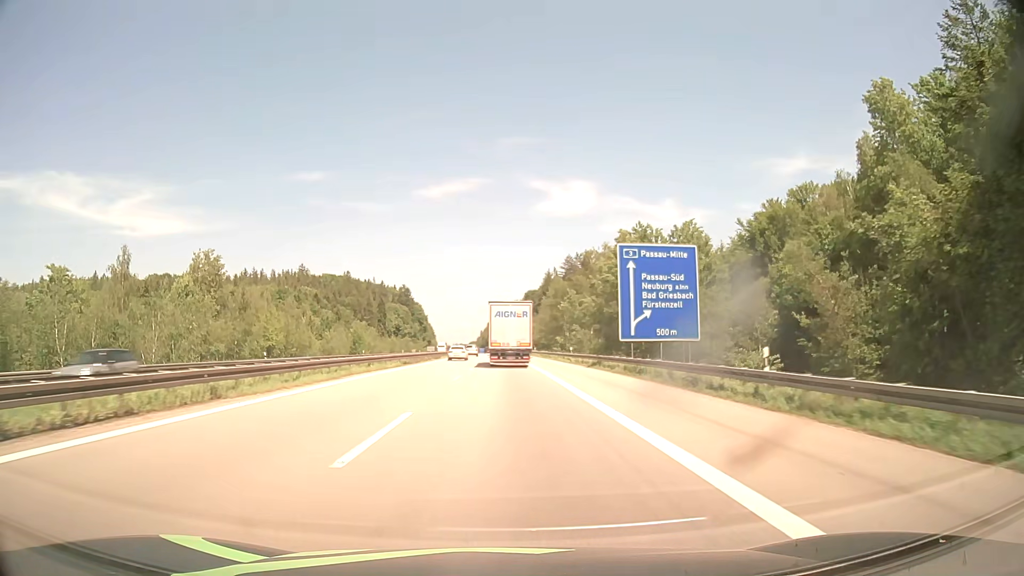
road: motorway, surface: asphalt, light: Day
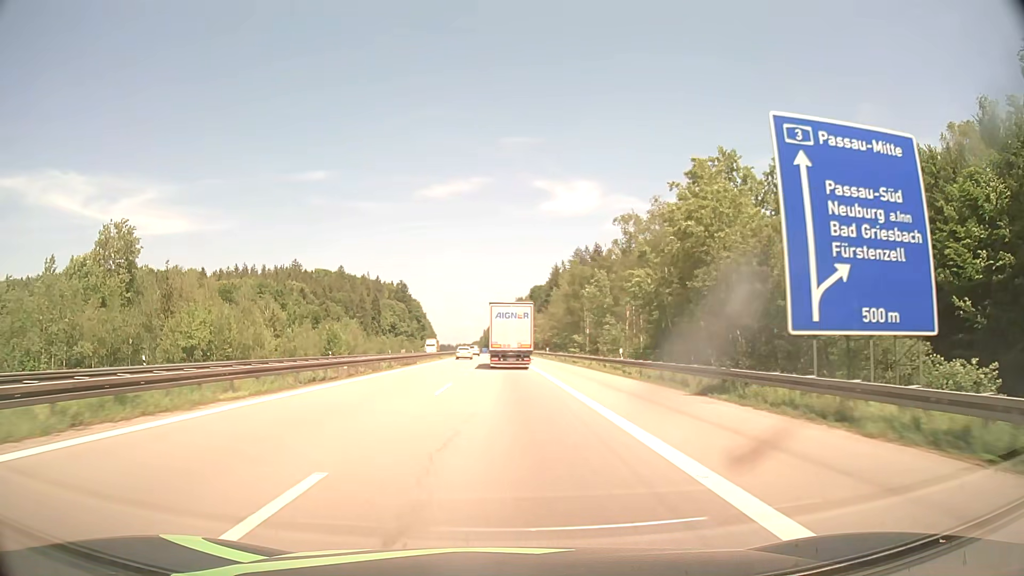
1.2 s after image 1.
(-0.1, +24.4) m; 0°
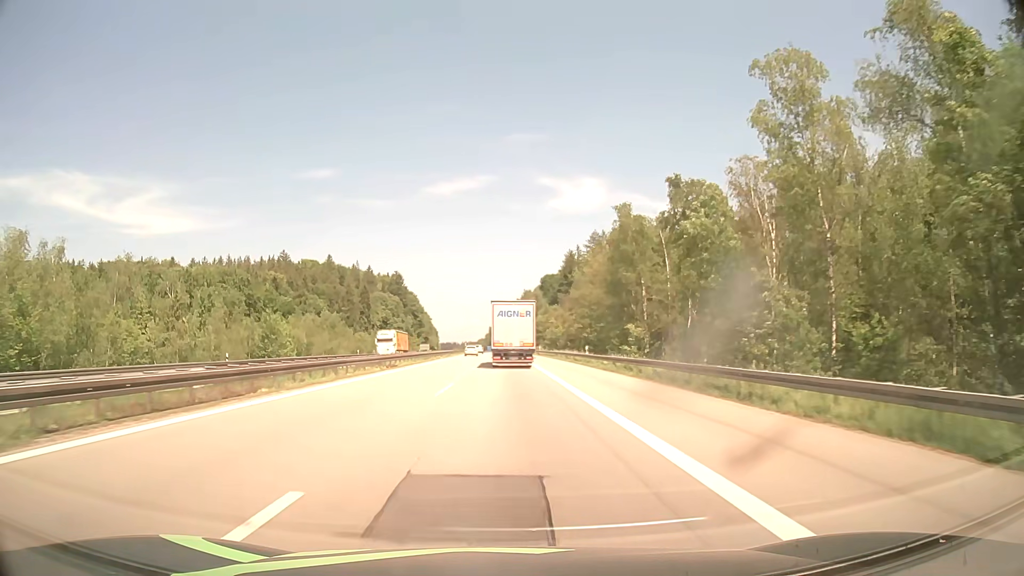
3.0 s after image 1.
(-0.2, +36.8) m; -1°
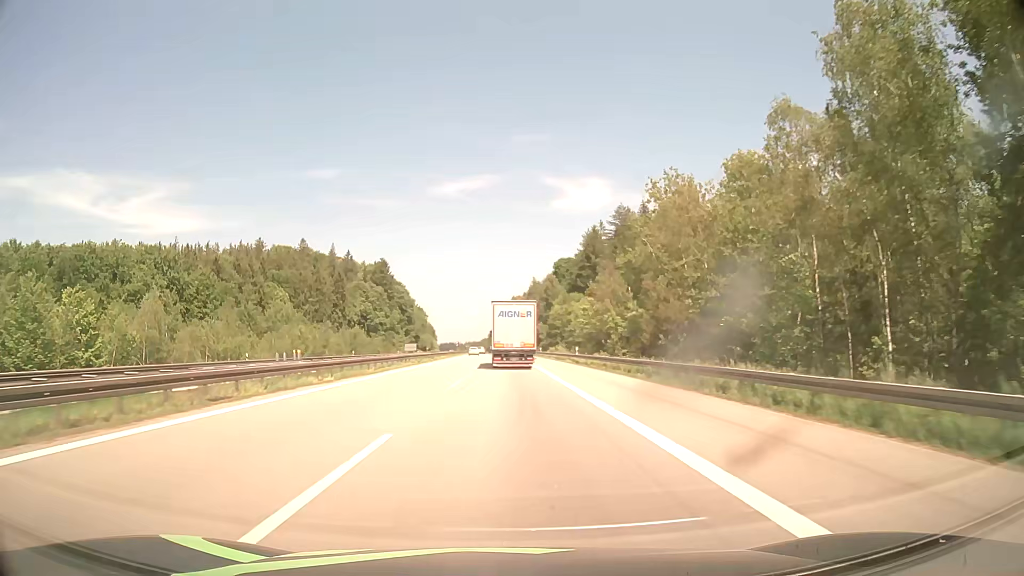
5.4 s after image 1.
(-0.2, +49.6) m; 0°
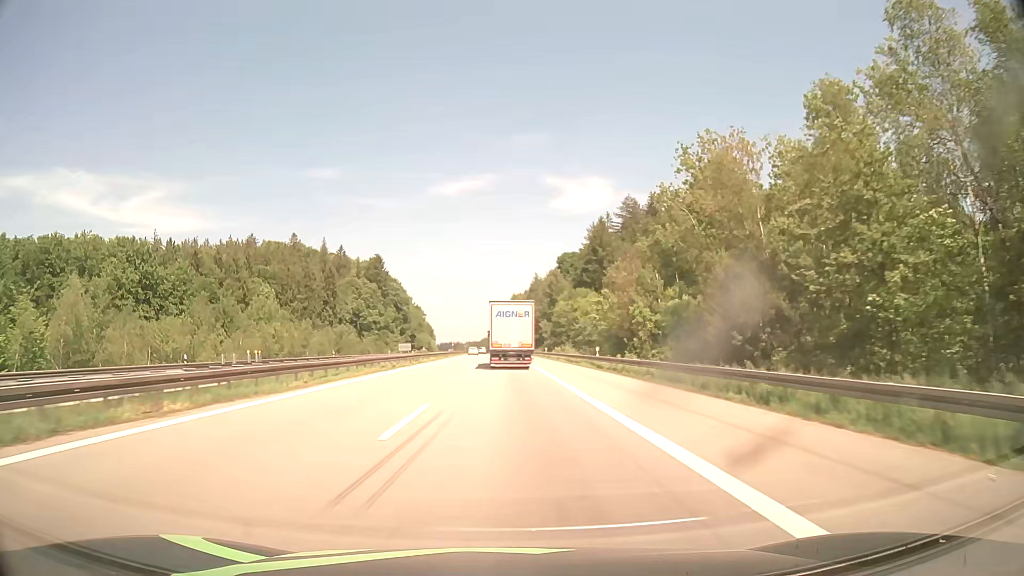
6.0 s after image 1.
(0.0, +12.5) m; 0°
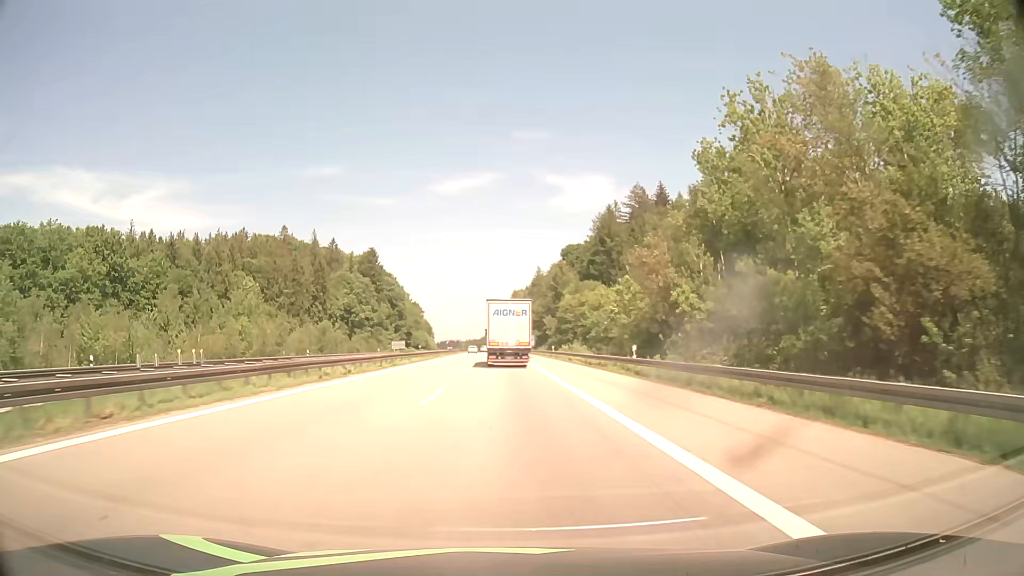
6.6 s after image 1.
(0.0, +12.6) m; 0°
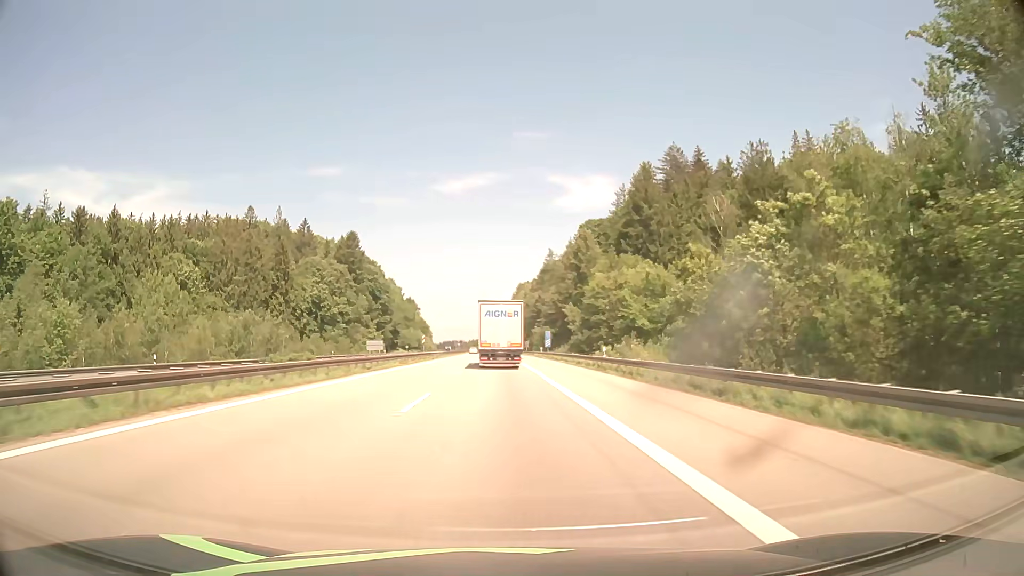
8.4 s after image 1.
(-0.1, +38.0) m; 0°
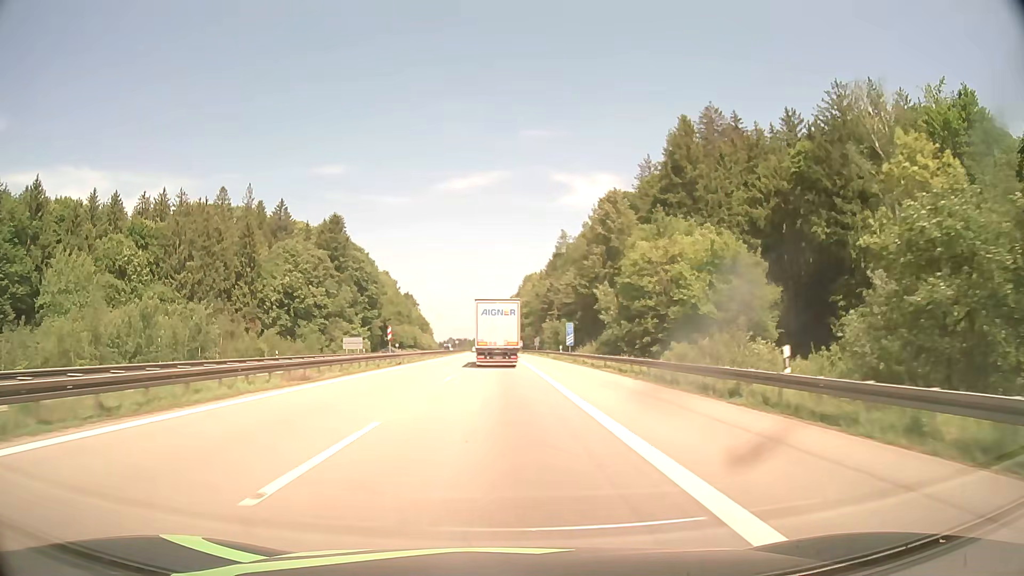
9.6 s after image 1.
(-0.1, +25.6) m; 0°
